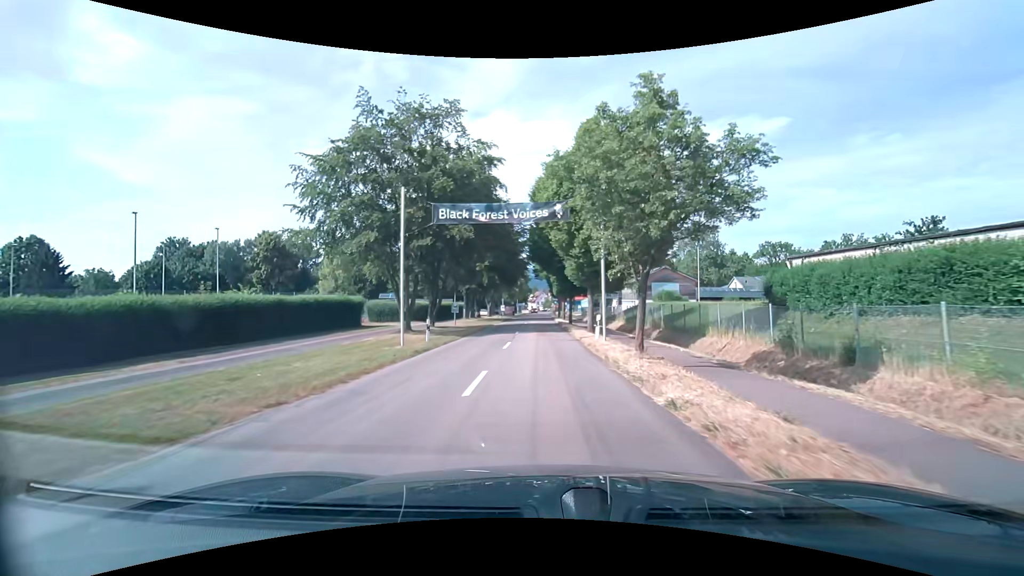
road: unclassified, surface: asphalt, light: Day
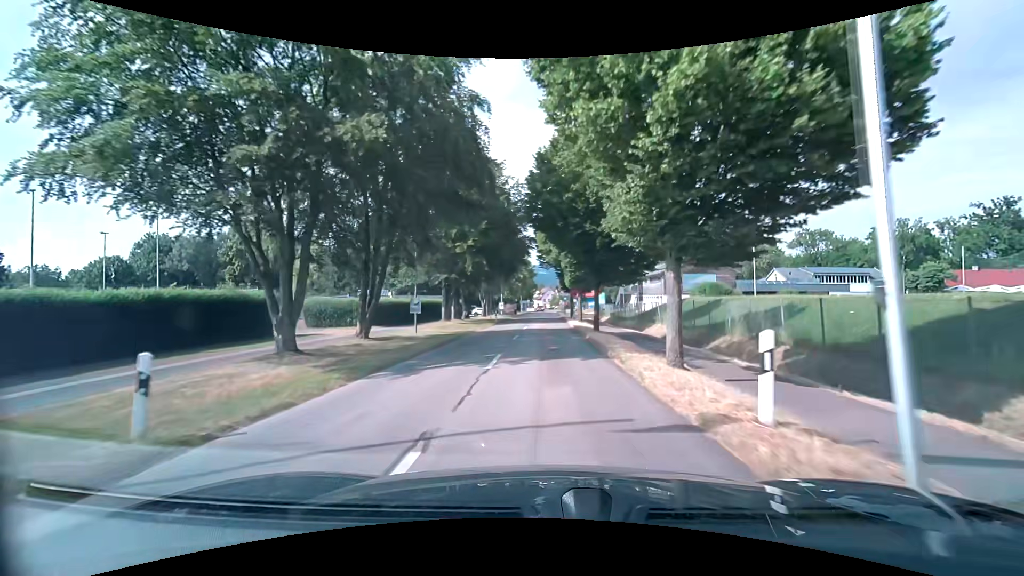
(0.0, +15.1) m; 0°
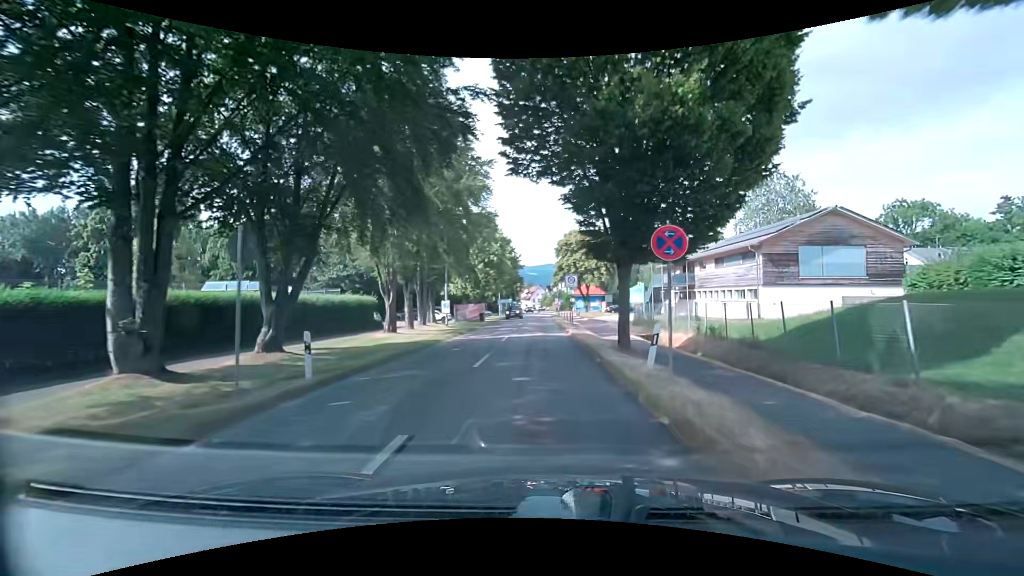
(+0.1, +35.2) m; +2°
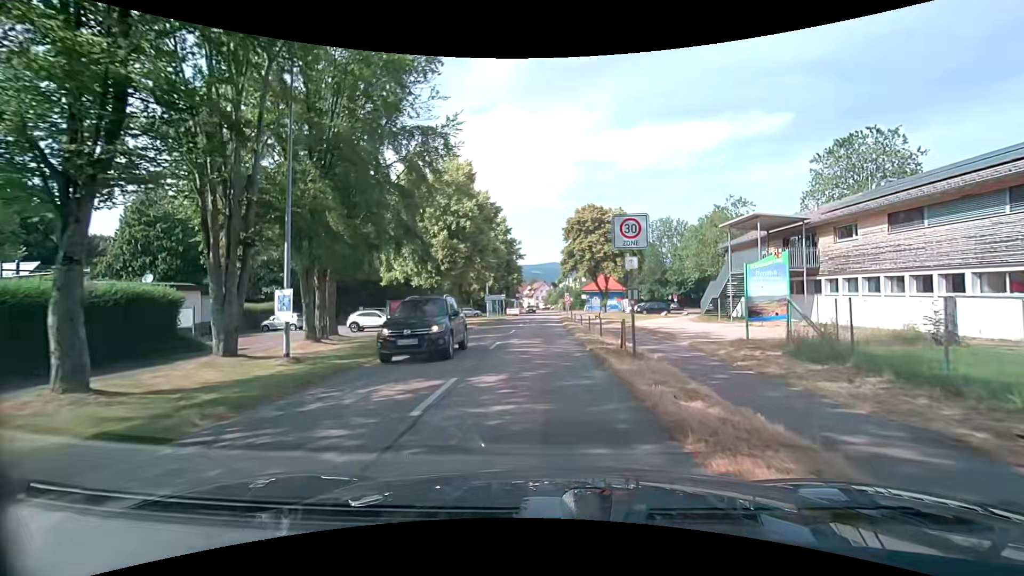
(-0.4, +22.8) m; -1°
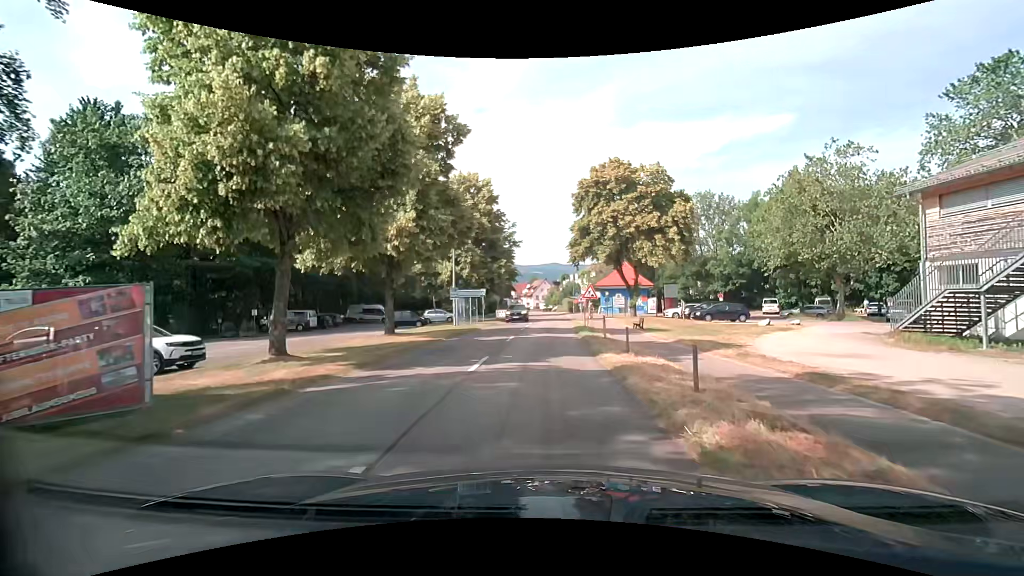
(+0.1, +22.7) m; 0°
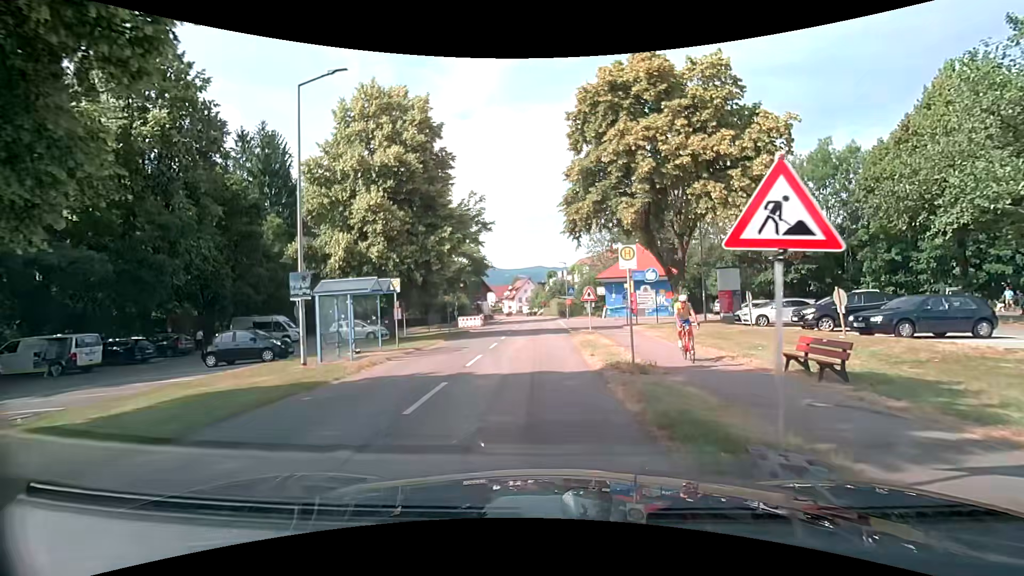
(+0.3, +21.6) m; +2°
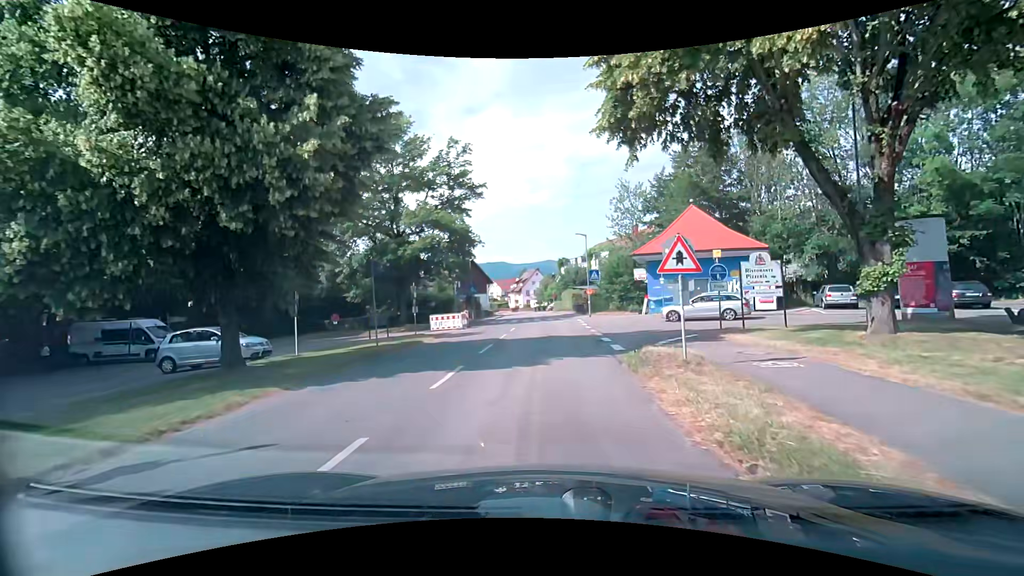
(-0.1, +16.4) m; -1°
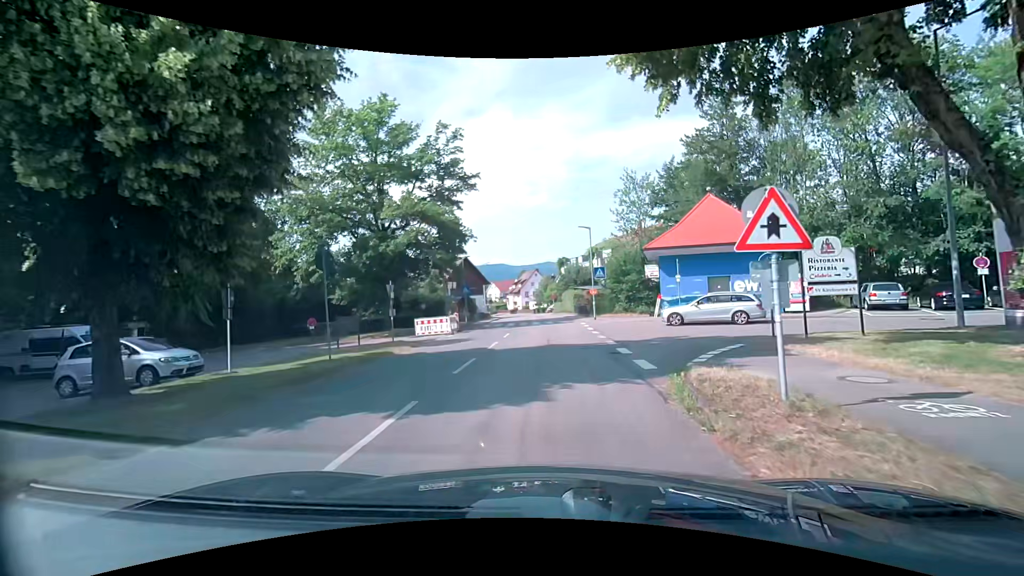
(0.0, +4.0) m; 0°
(0, +10) (0, +20) (0, +30) (0, +40) (0, +50) (0, +60) (-1, +70) (-2, +80) (-4, +90) (-6, +100) m
